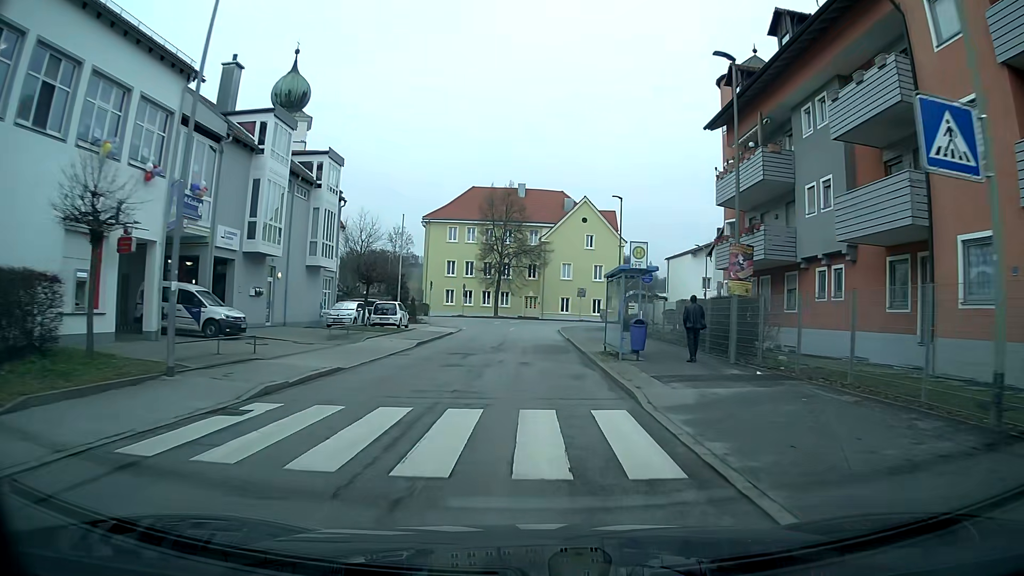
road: unclassified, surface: asphalt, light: Day
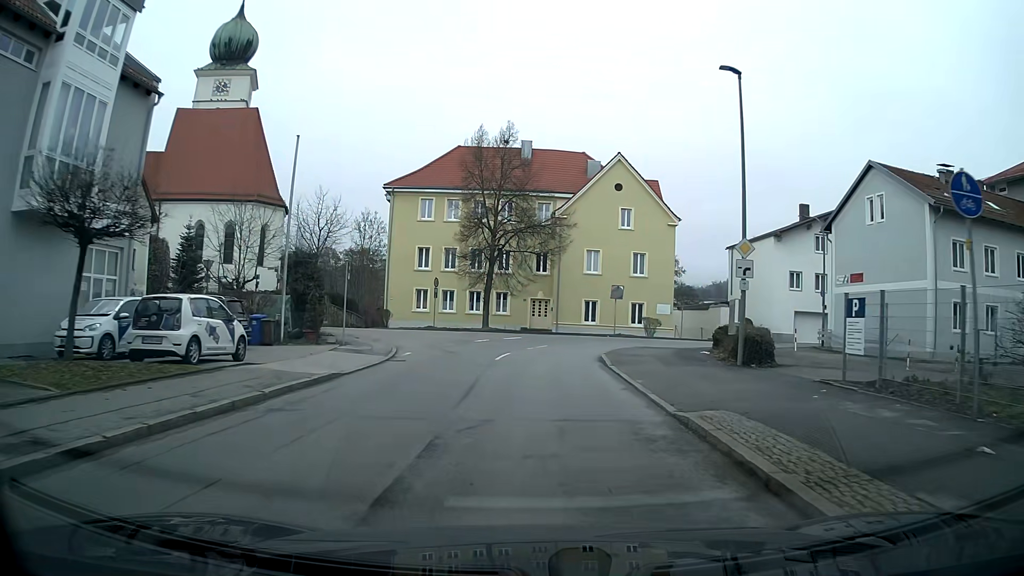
(-0.1, +23.1) m; 0°
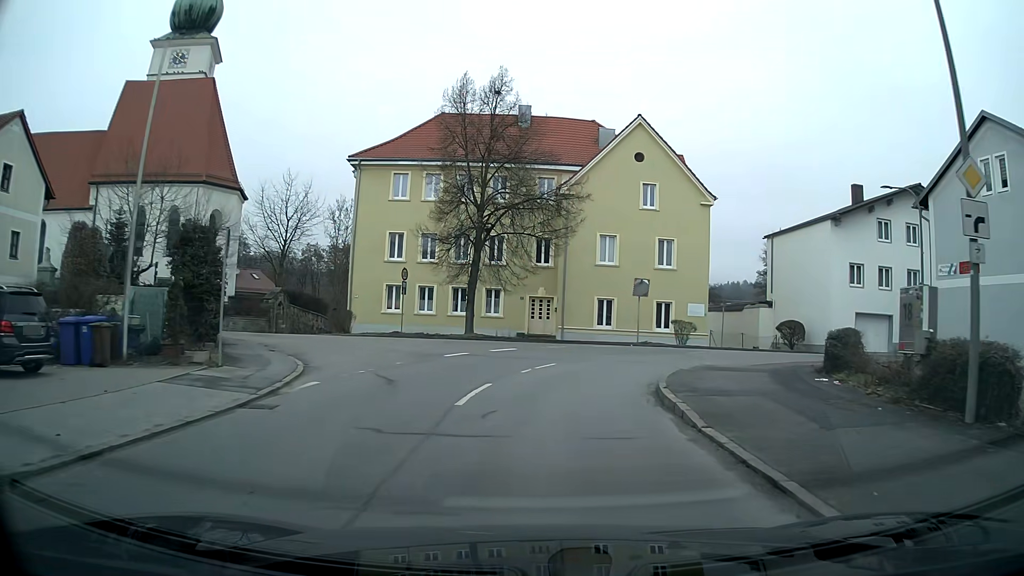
(0.0, +10.1) m; 0°
